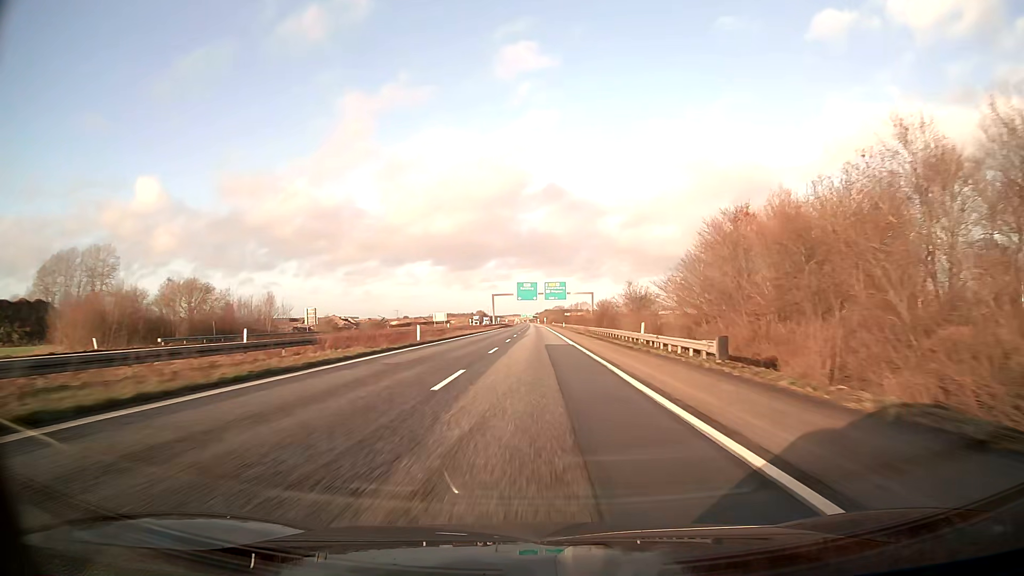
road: motorway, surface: asphalt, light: Day
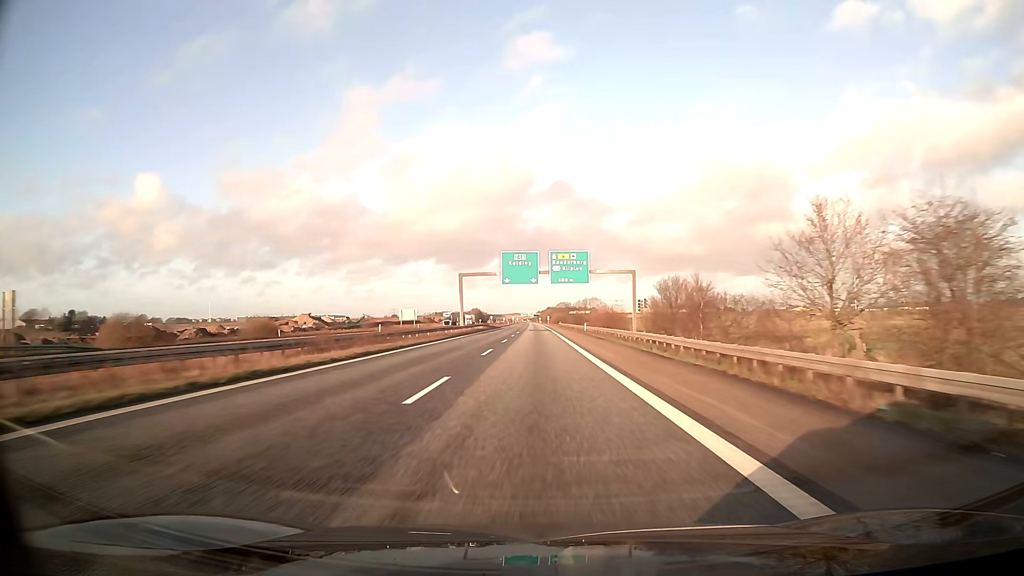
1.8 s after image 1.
(-0.1, +62.0) m; 0°
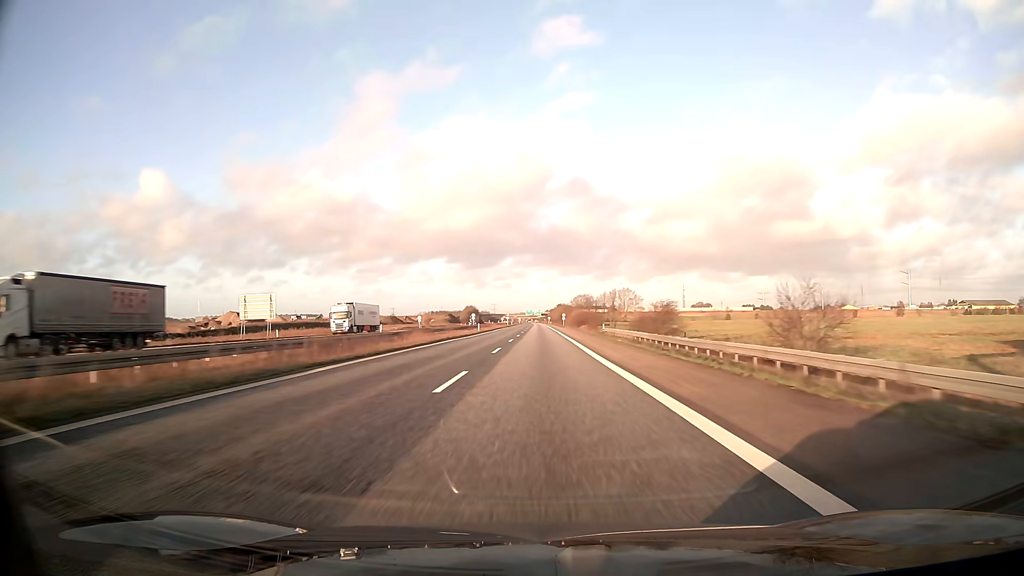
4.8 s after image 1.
(-0.7, +103.2) m; -1°
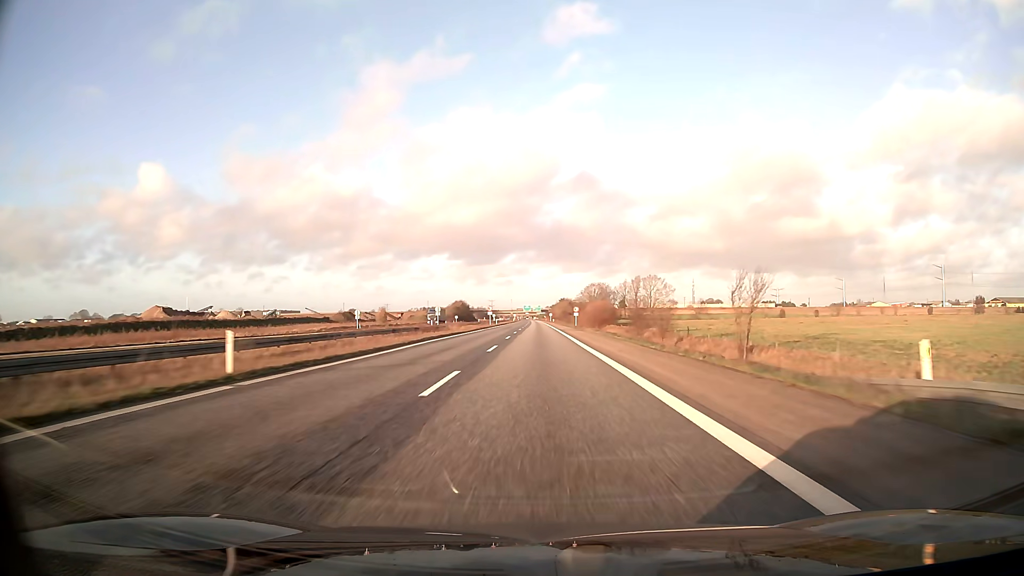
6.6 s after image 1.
(+0.1, +61.1) m; 0°
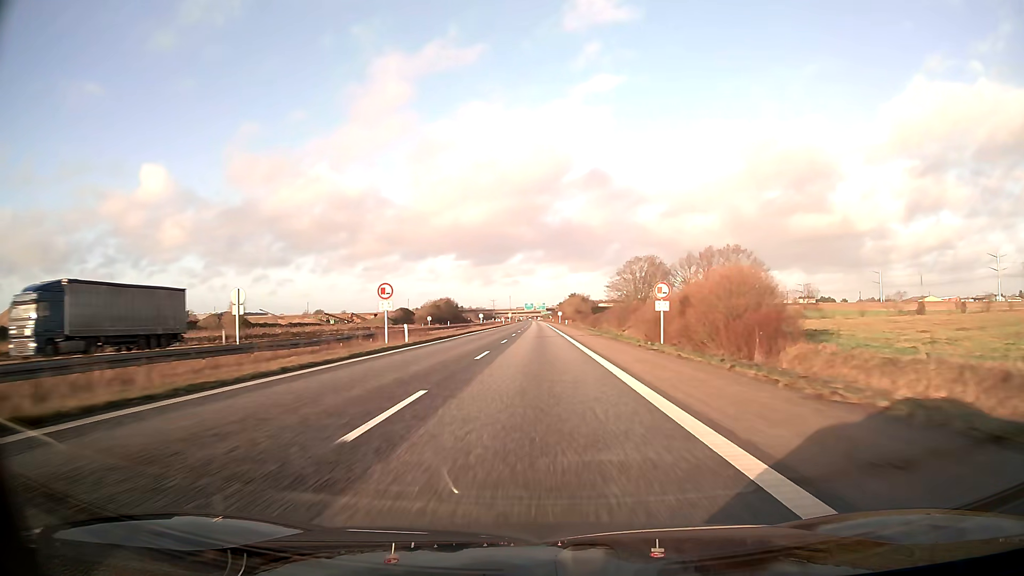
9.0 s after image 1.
(0.0, +78.8) m; 0°
(0, +10) (0, +20) (0, +30) (0, +40) (0, +50) (0, +60) (0, +70) (0, +80) (0, +90) (-1, +100) m
